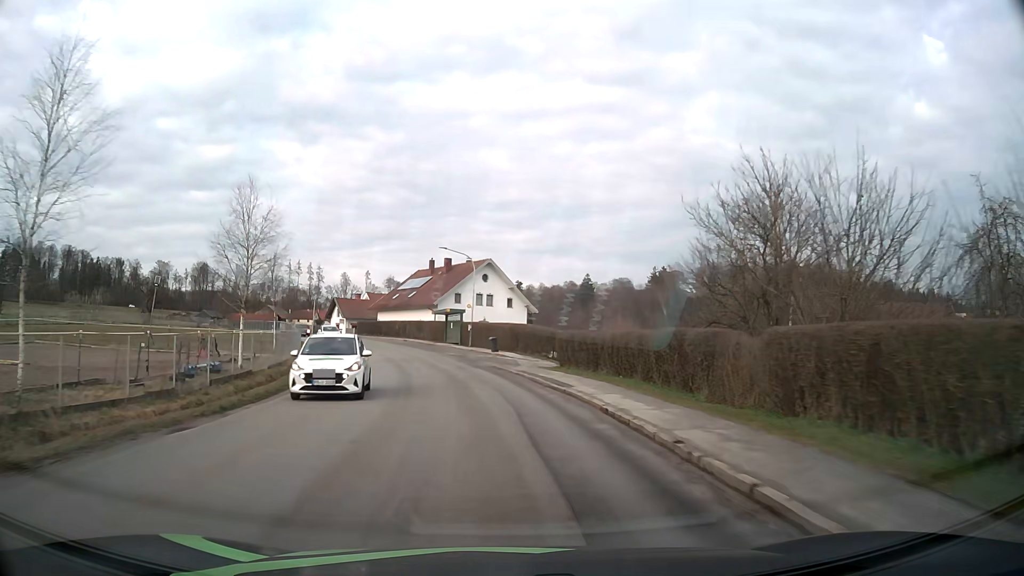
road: tertiary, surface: asphalt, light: Day
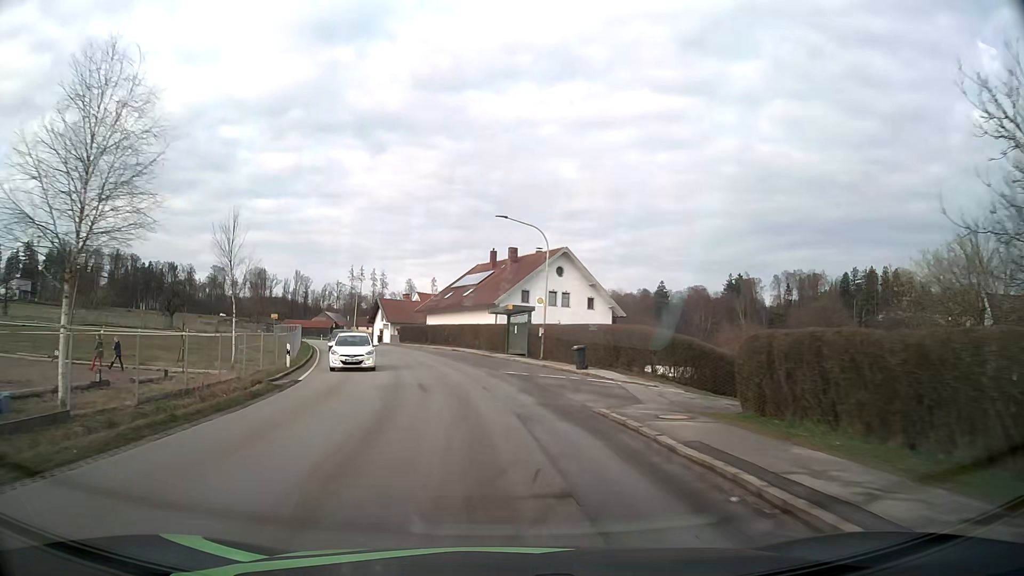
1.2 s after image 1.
(-0.7, +15.9) m; -6°
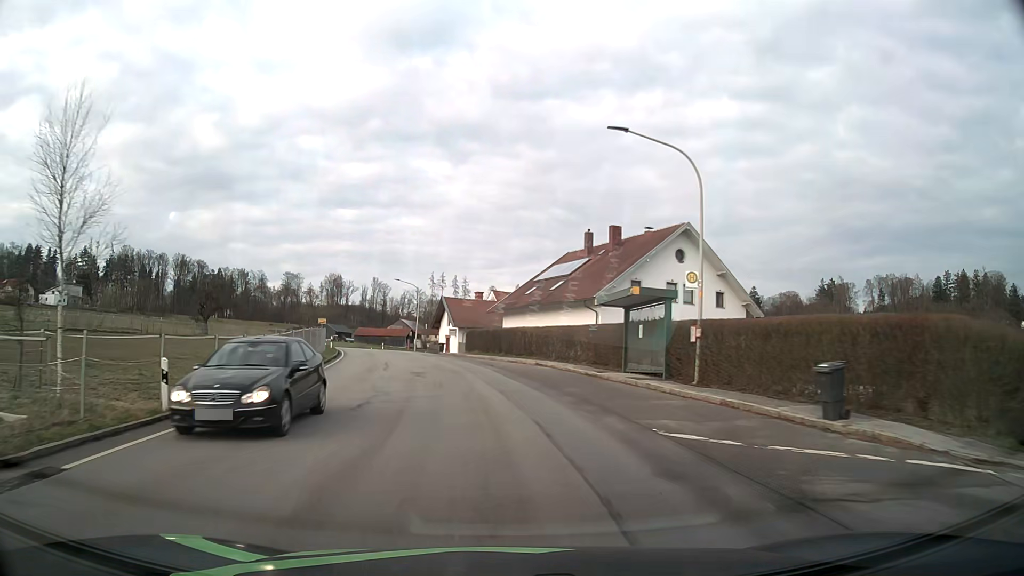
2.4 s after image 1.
(-0.9, +15.9) m; -7°
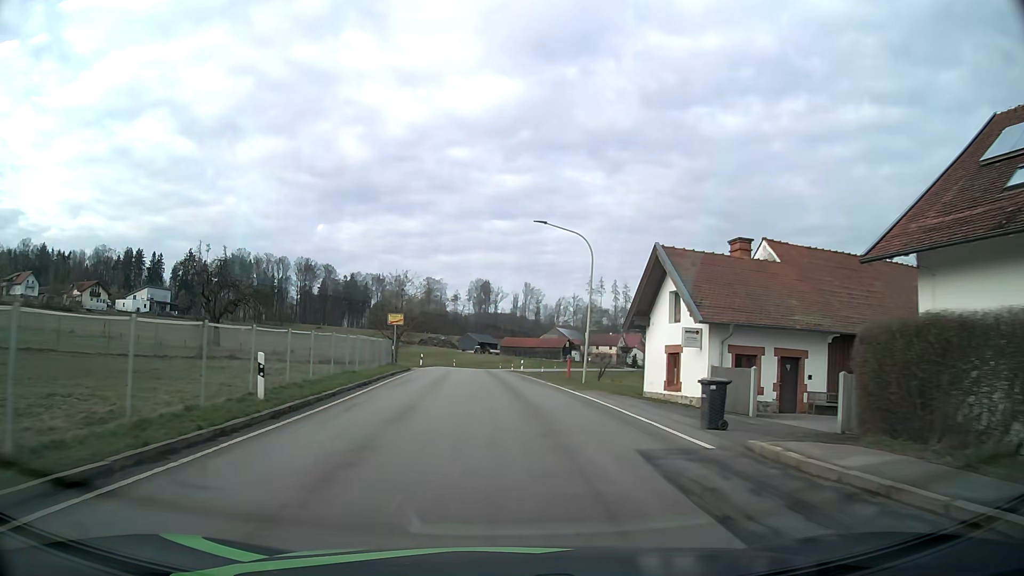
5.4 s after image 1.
(-5.5, +39.6) m; -13°
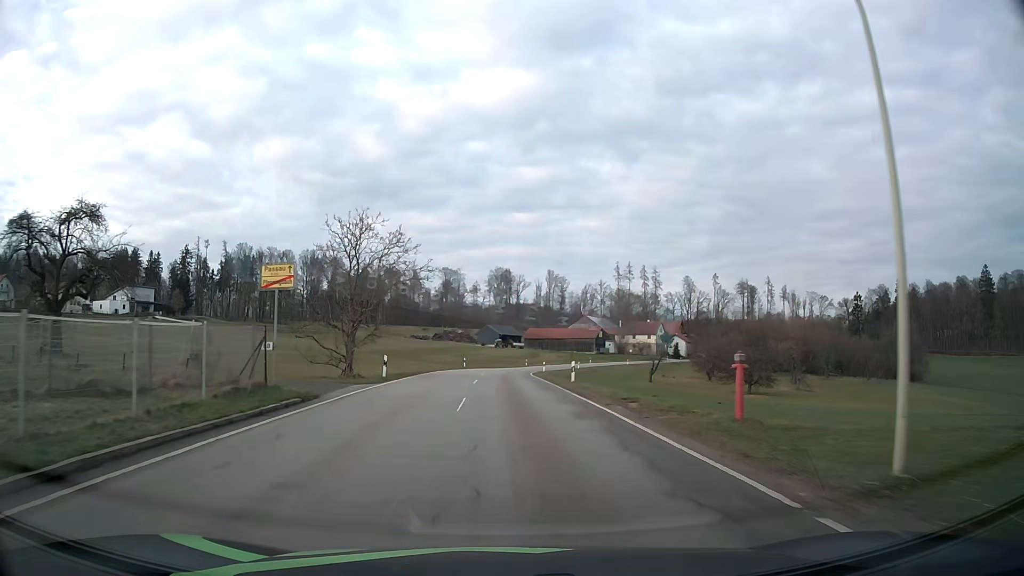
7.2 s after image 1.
(-0.4, +24.7) m; -2°
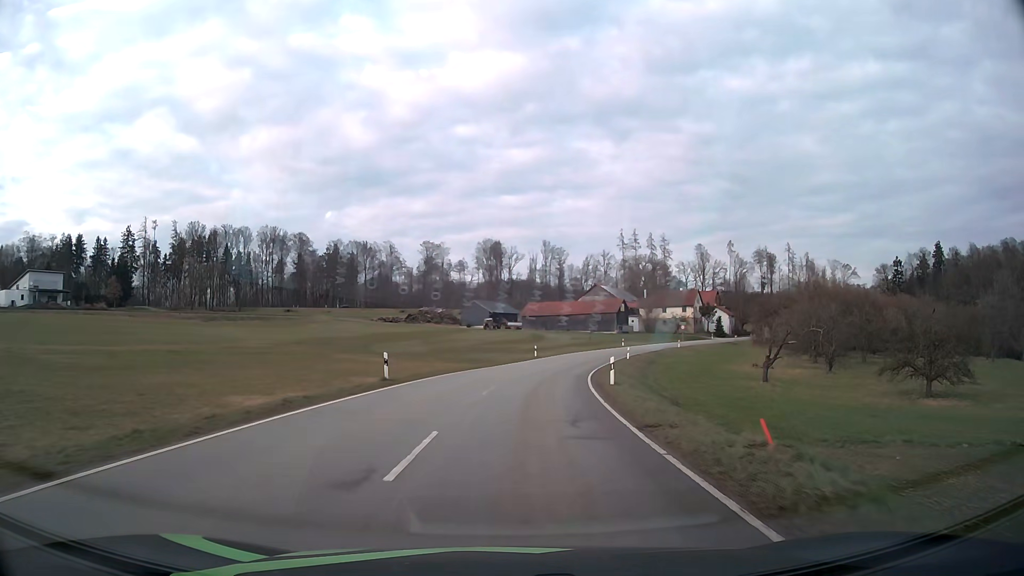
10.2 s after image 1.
(-0.1, +43.9) m; +1°
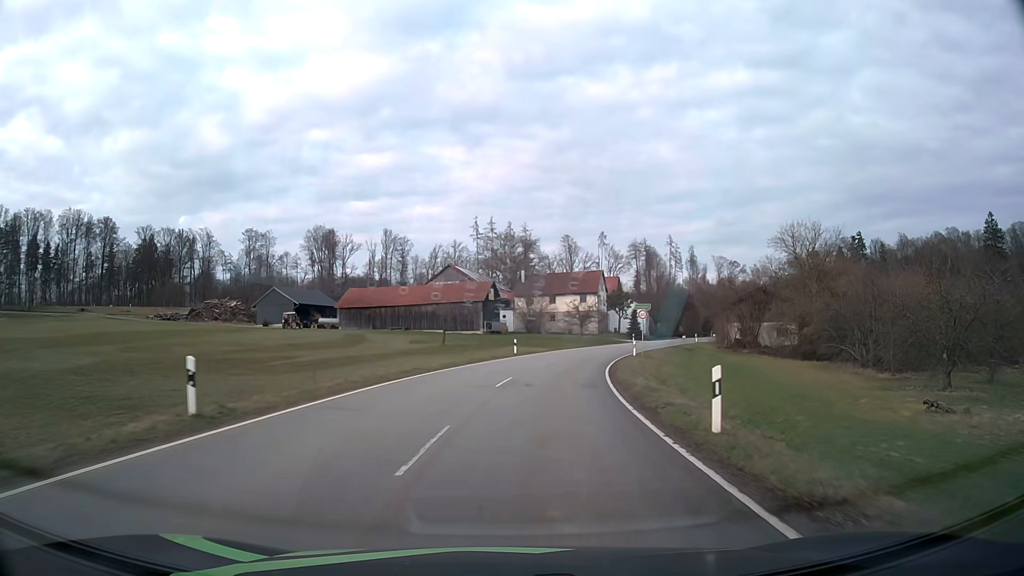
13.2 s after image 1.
(+4.8, +47.9) m; +13°
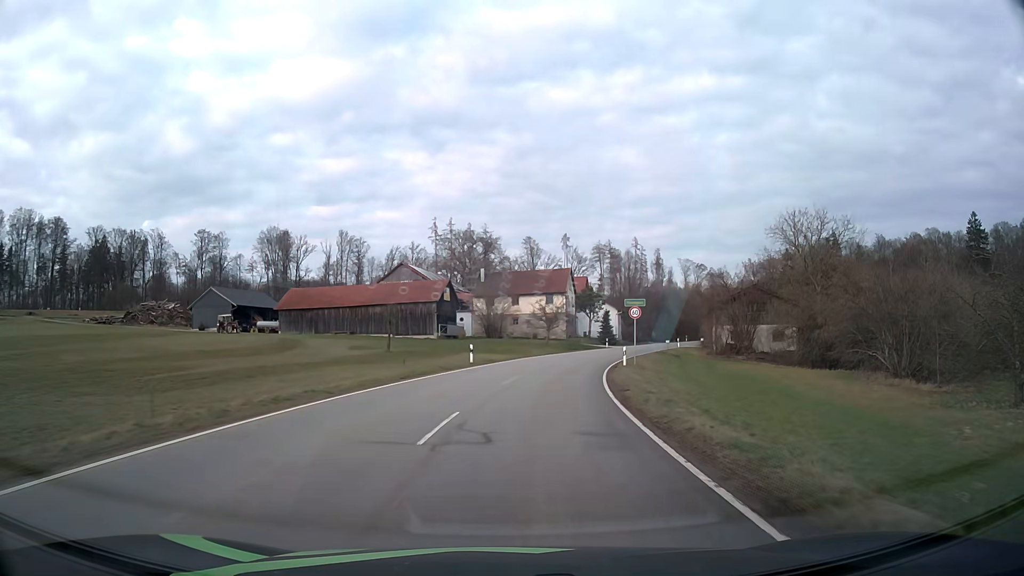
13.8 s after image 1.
(+0.3, +9.8) m; +3°
(0, +10) (+1, +20) (+3, +30) (+5, +40) (+7, +49) (+11, +59) (+15, +68) (+19, +77) (+23, +86) (+27, +95) m
